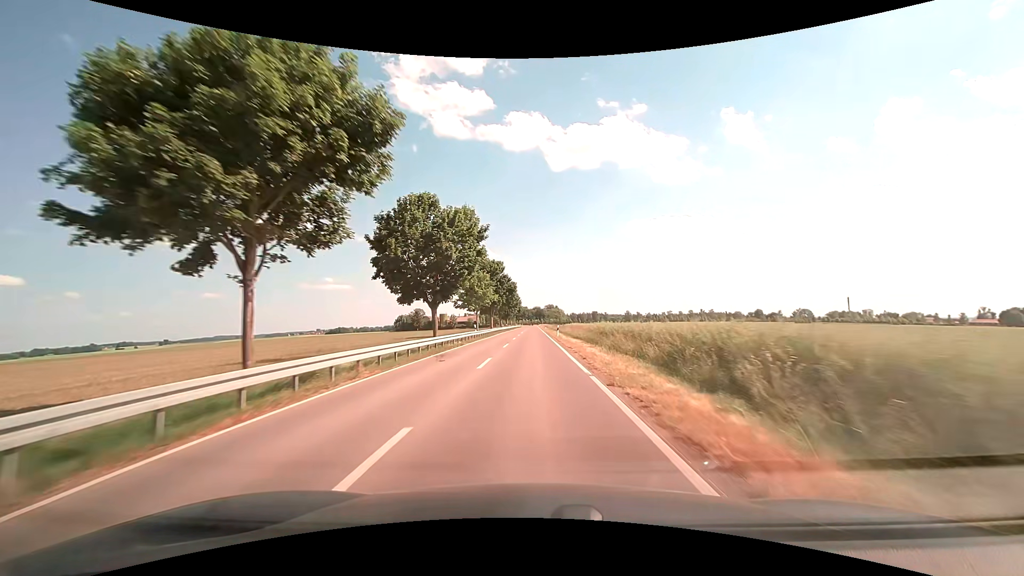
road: tertiary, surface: asphalt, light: Day
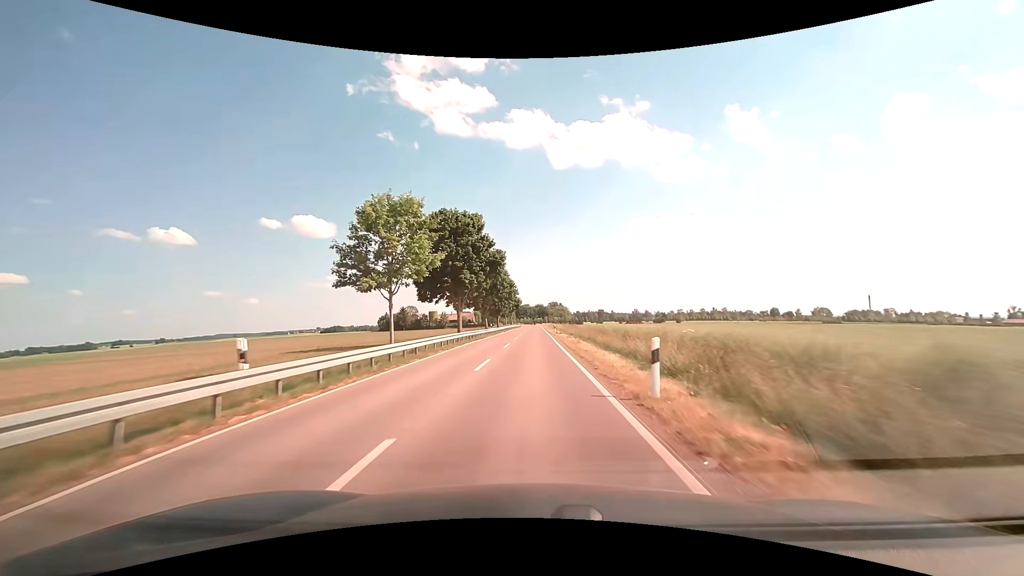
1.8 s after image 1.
(+0.1, +36.8) m; 0°
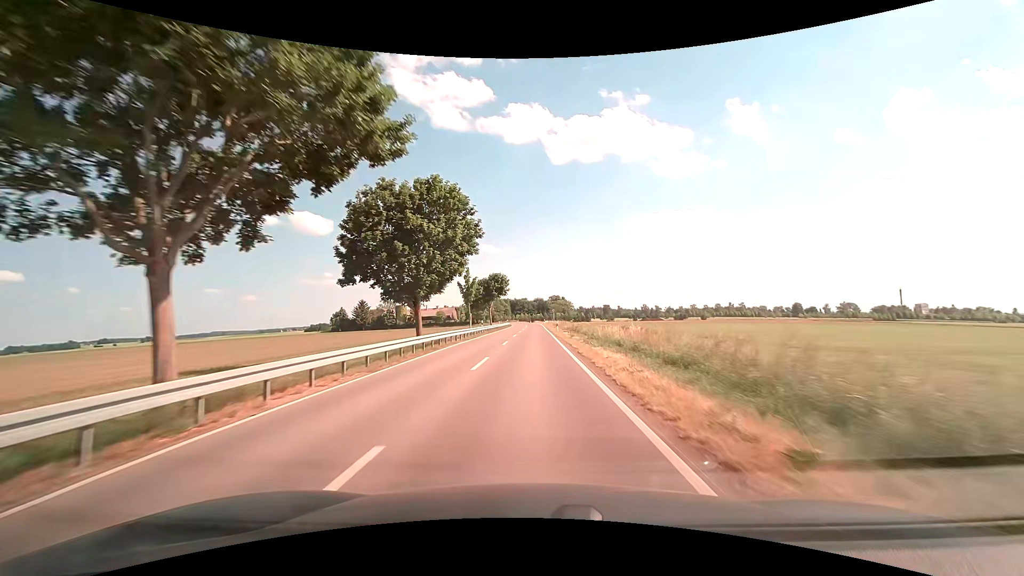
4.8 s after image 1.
(+0.1, +60.4) m; 0°
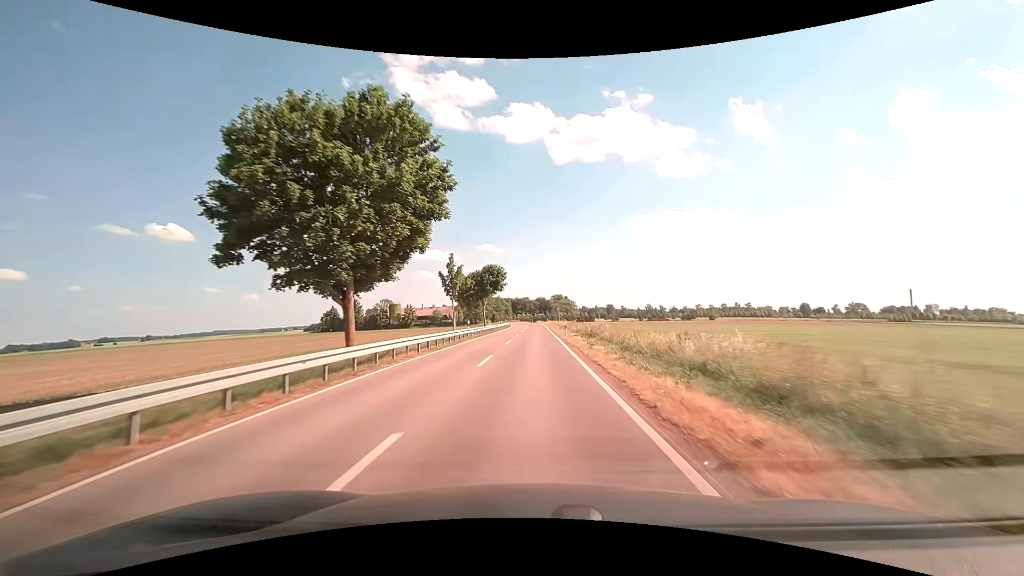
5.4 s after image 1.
(0.0, +11.3) m; 0°
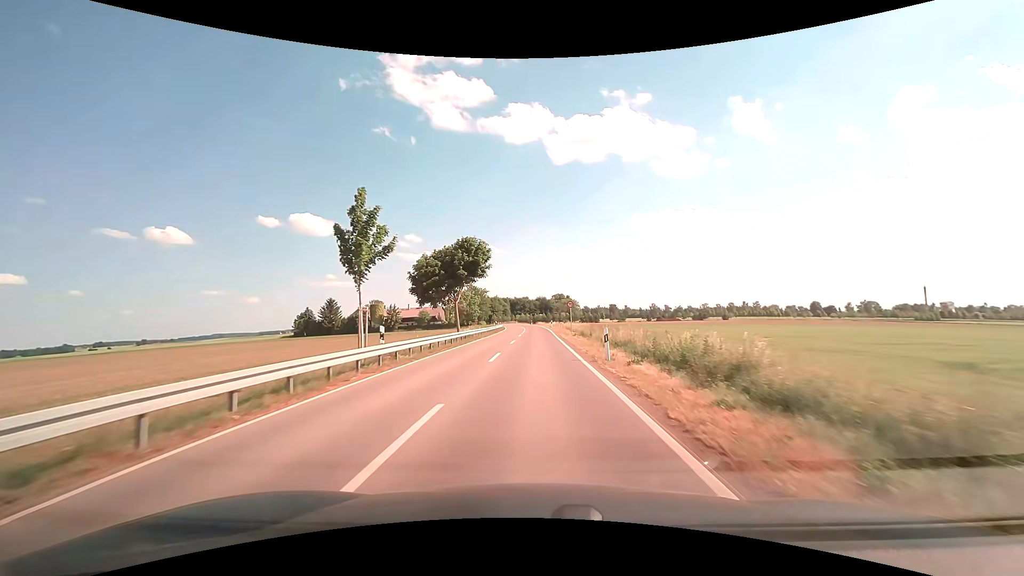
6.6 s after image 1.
(0.0, +21.9) m; 0°
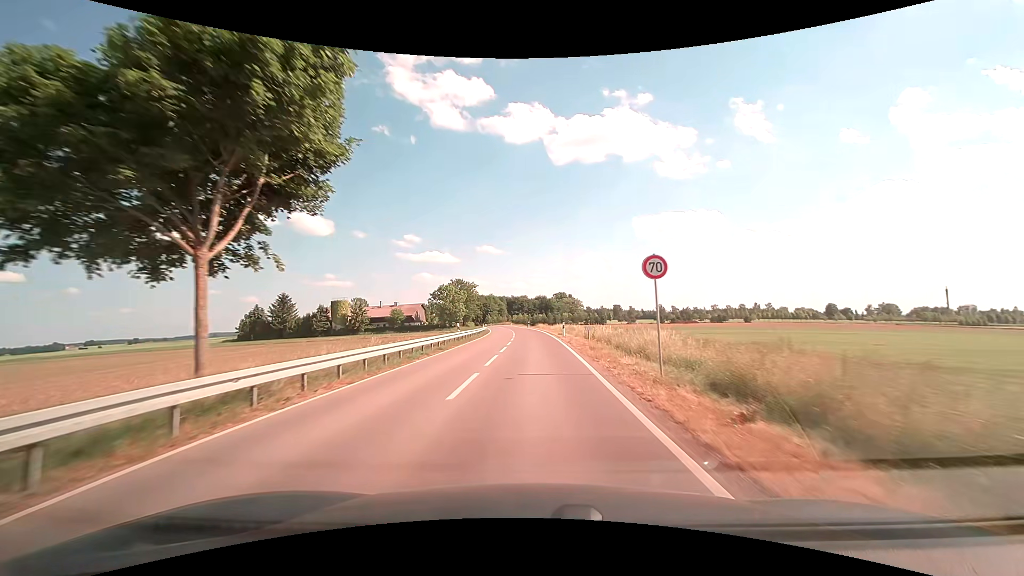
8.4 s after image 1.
(-0.1, +31.4) m; 0°
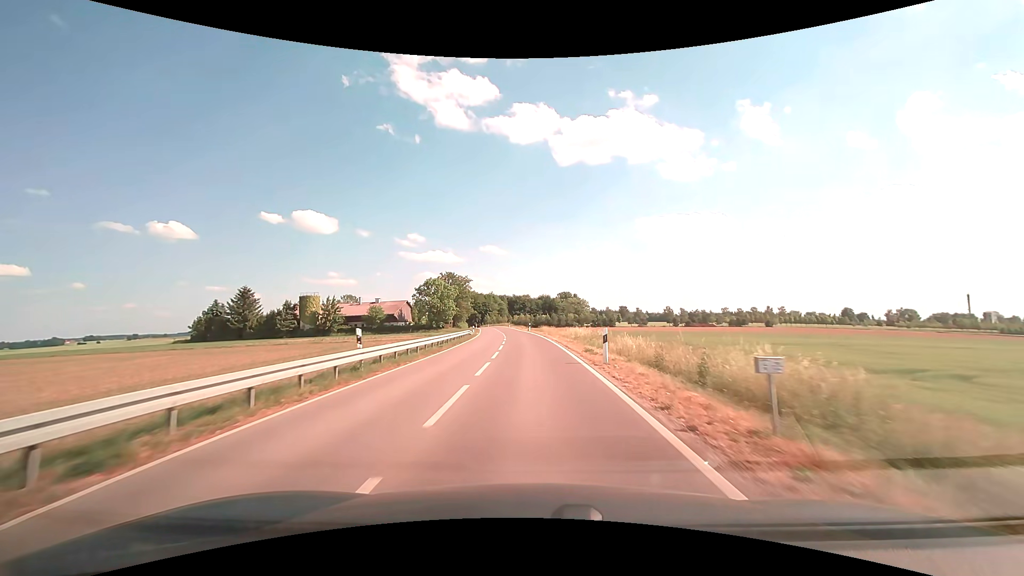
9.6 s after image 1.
(-0.1, +20.1) m; -1°
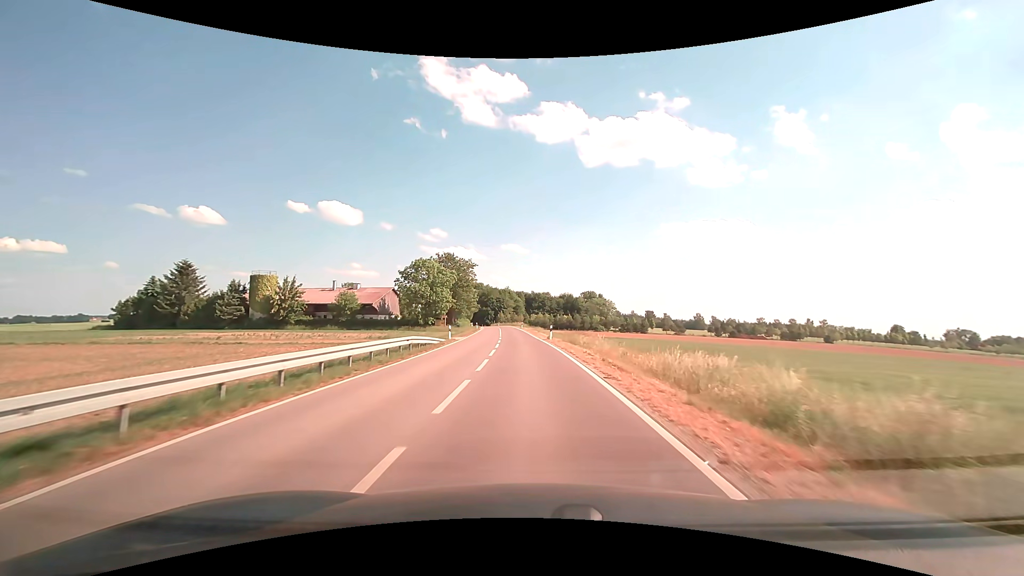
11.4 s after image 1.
(-0.3, +29.1) m; -2°
(0, +10) (0, +20) (-1, +30) (-1, +40) (-2, +50) (-3, +60) (-4, +70) (-4, +80) (-5, +90) (-6, +100) m
